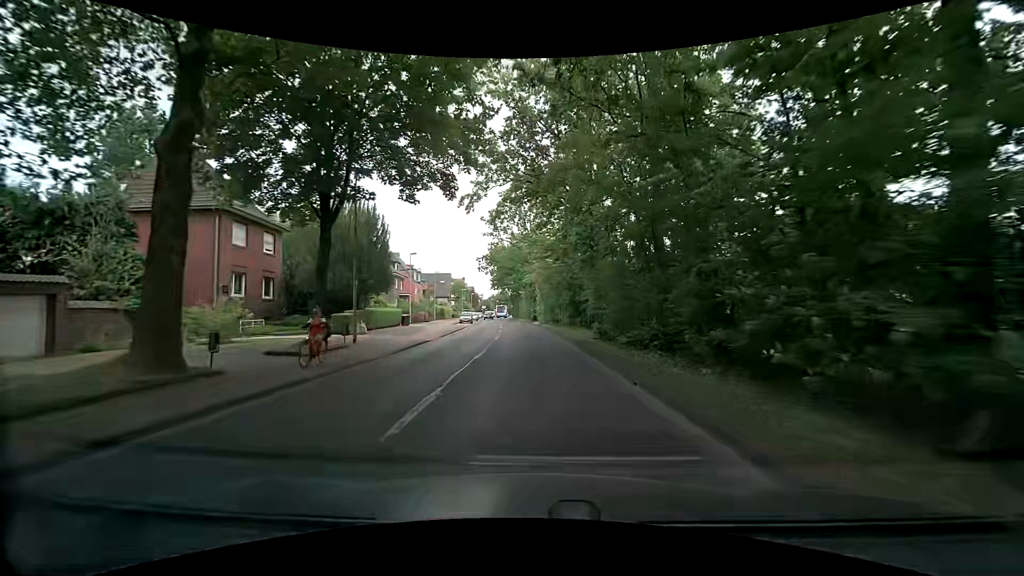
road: tertiary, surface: asphalt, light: Day
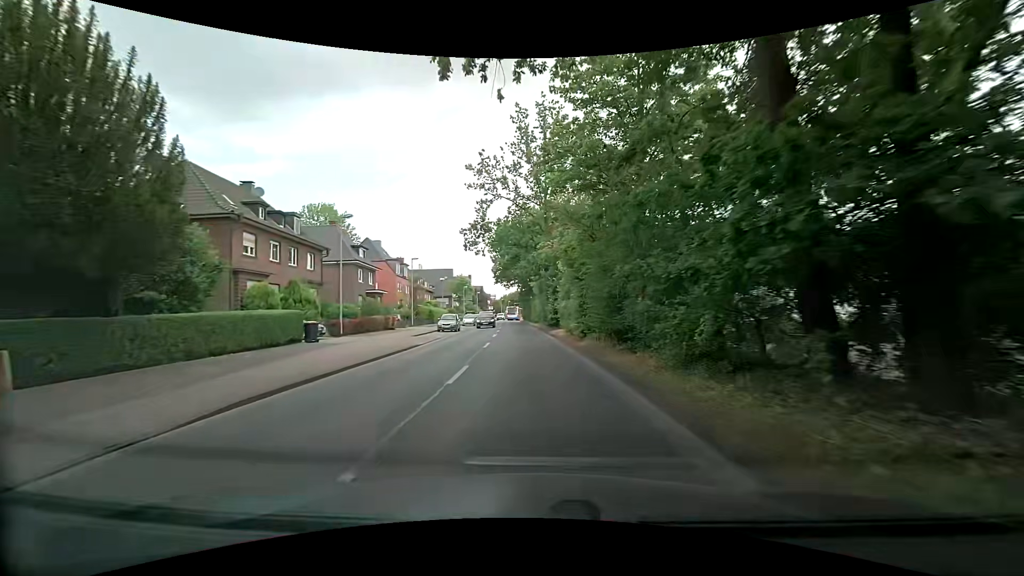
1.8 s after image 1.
(-0.3, +22.8) m; -2°
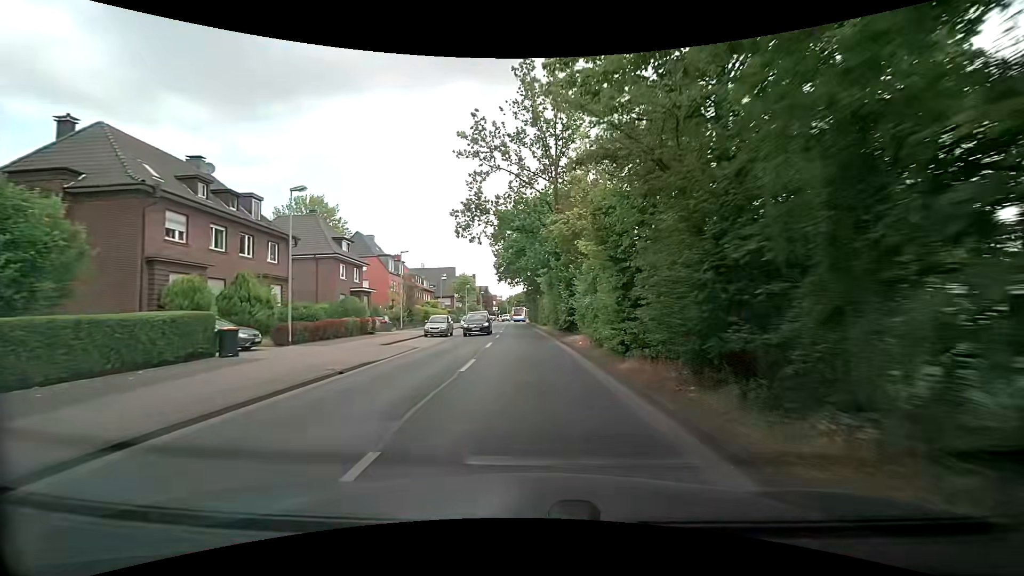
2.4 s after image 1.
(0.0, +7.6) m; -1°
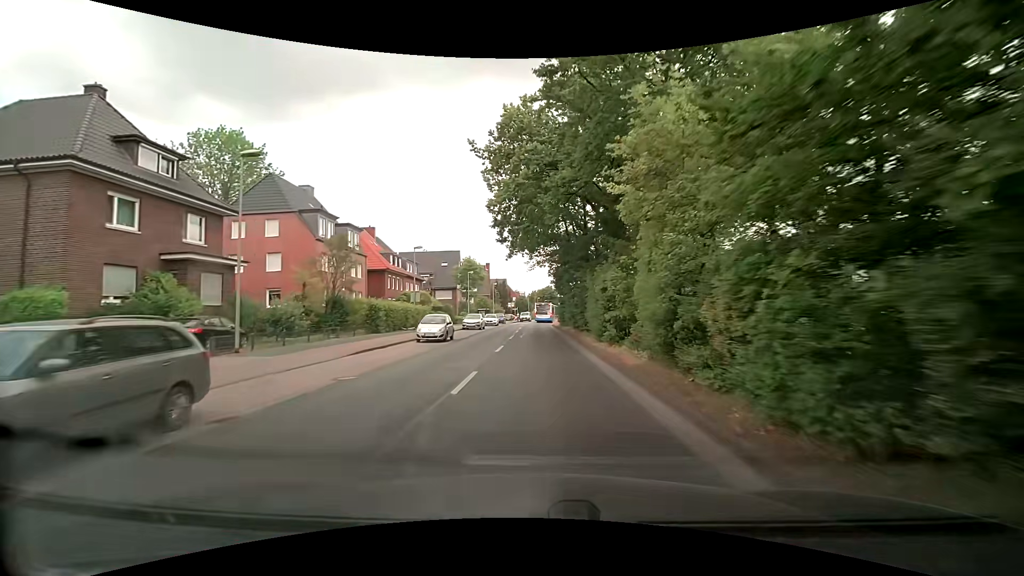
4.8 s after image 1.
(-0.4, +30.4) m; -2°
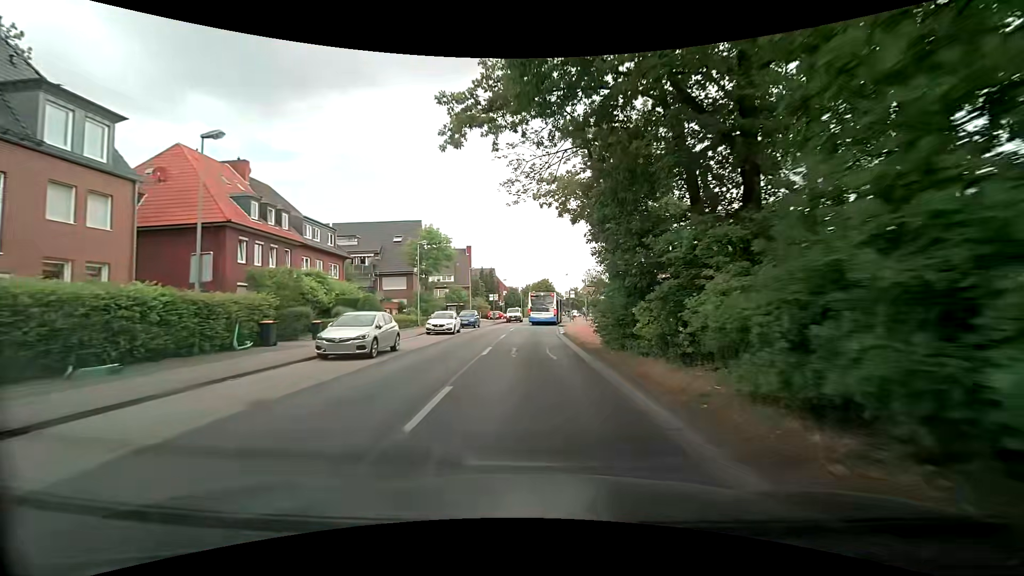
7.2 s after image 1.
(+0.2, +29.6) m; +1°
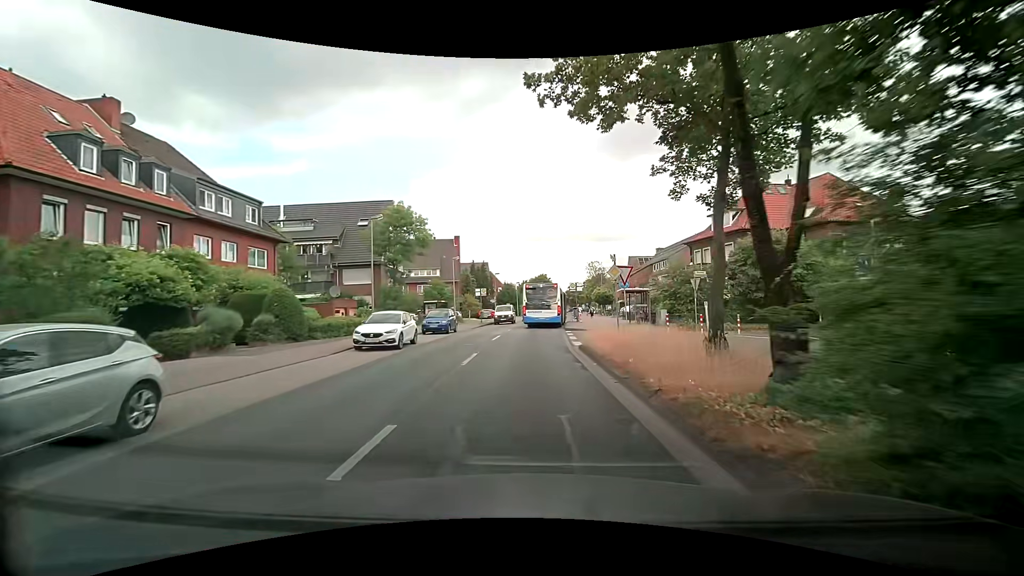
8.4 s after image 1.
(0.0, +11.7) m; -1°
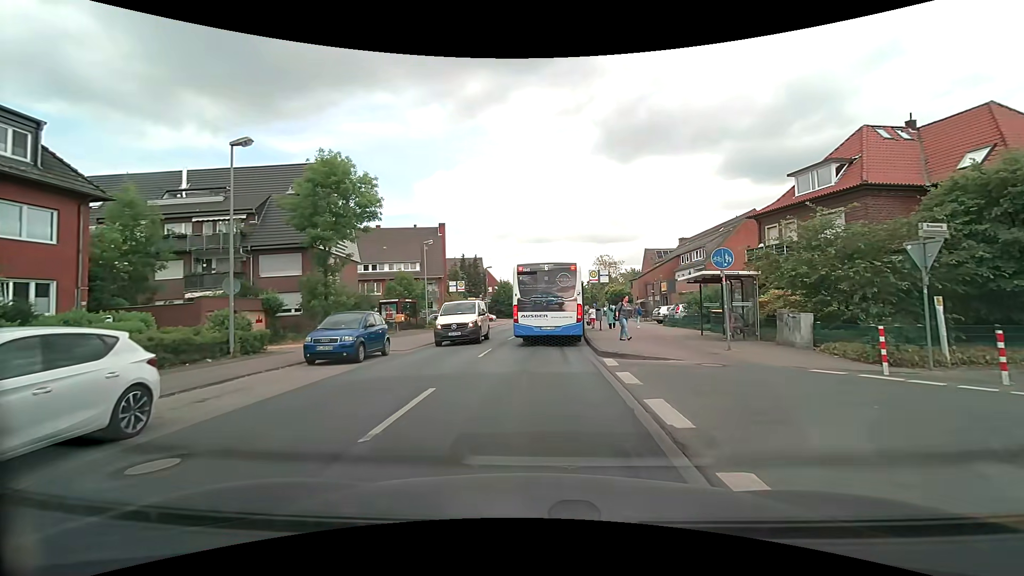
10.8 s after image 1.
(+0.2, +14.8) m; 0°
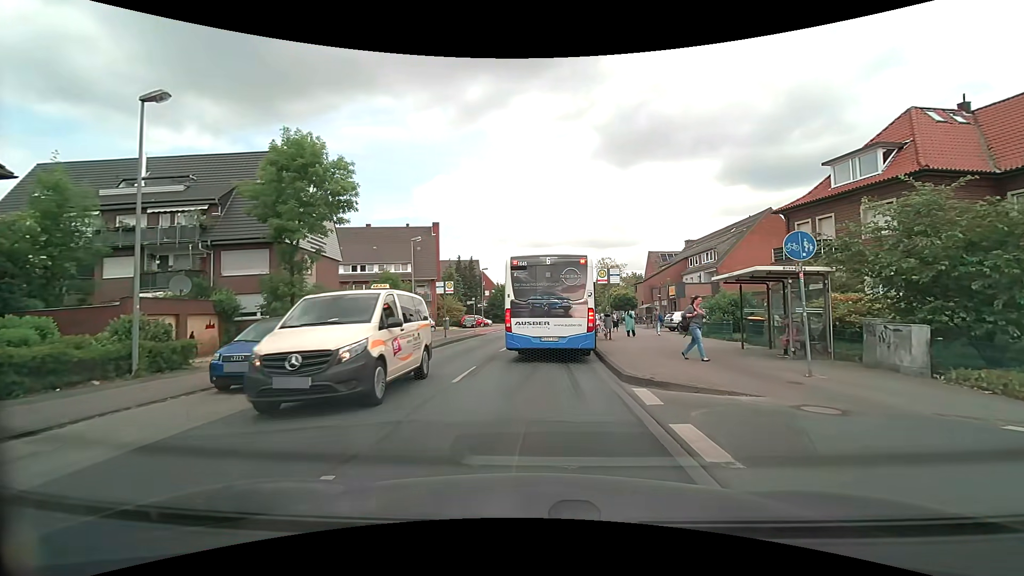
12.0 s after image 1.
(+0.1, +4.0) m; +1°
